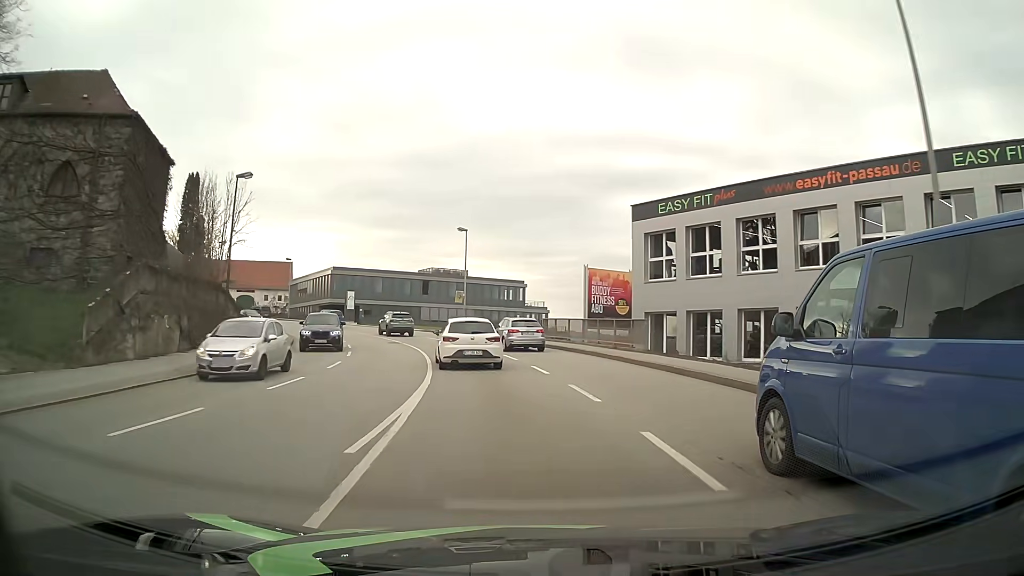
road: tertiary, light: Day
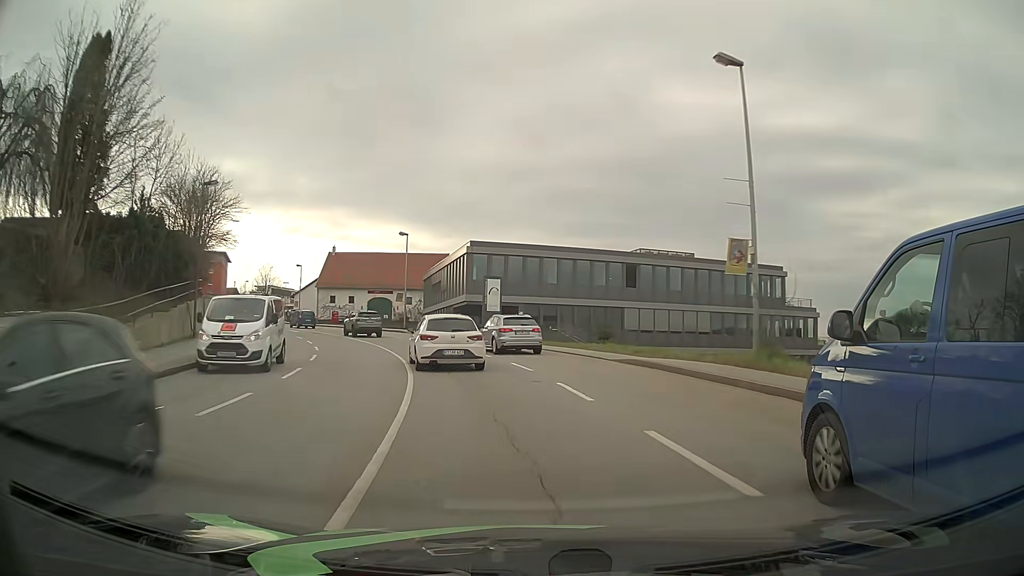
(-5.2, +35.3) m; -18°
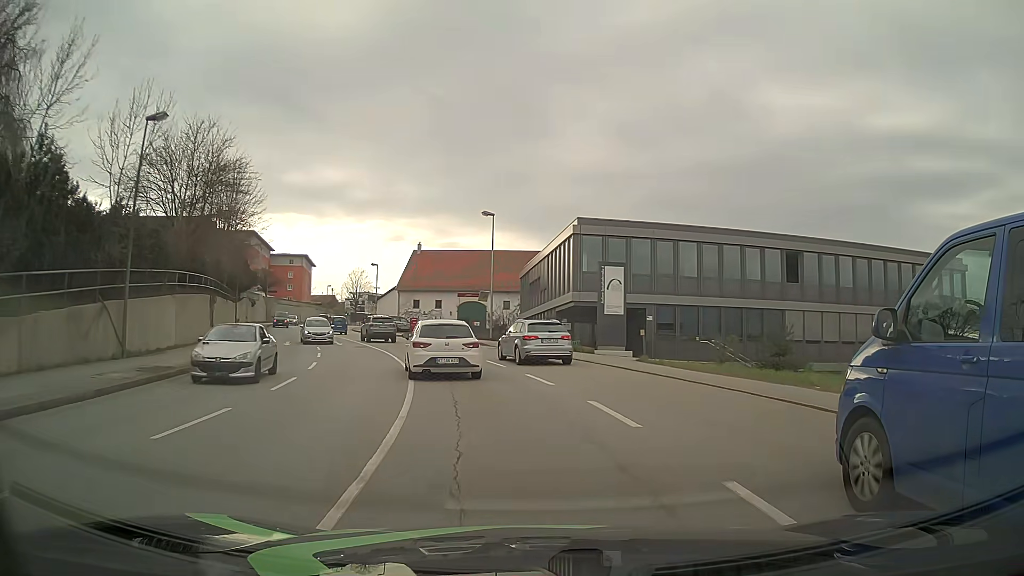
(-1.0, +14.2) m; -9°
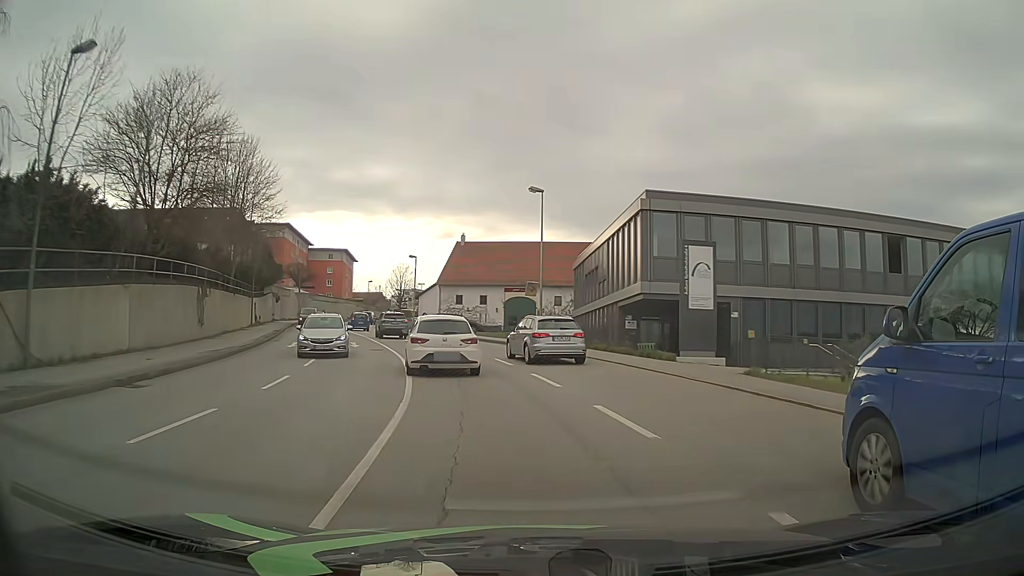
(-0.2, +7.0) m; -3°
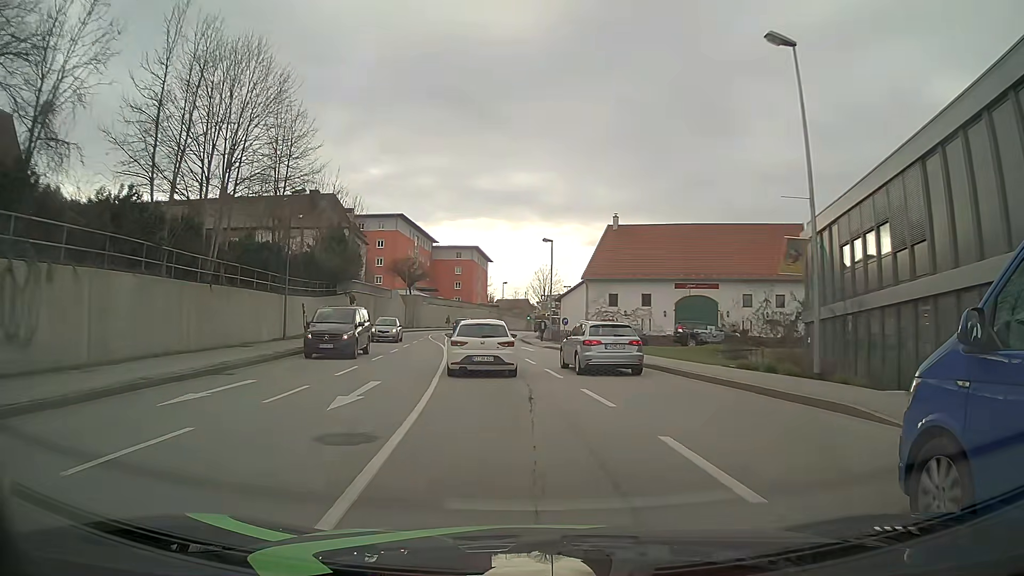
(-2.4, +20.3) m; -13°
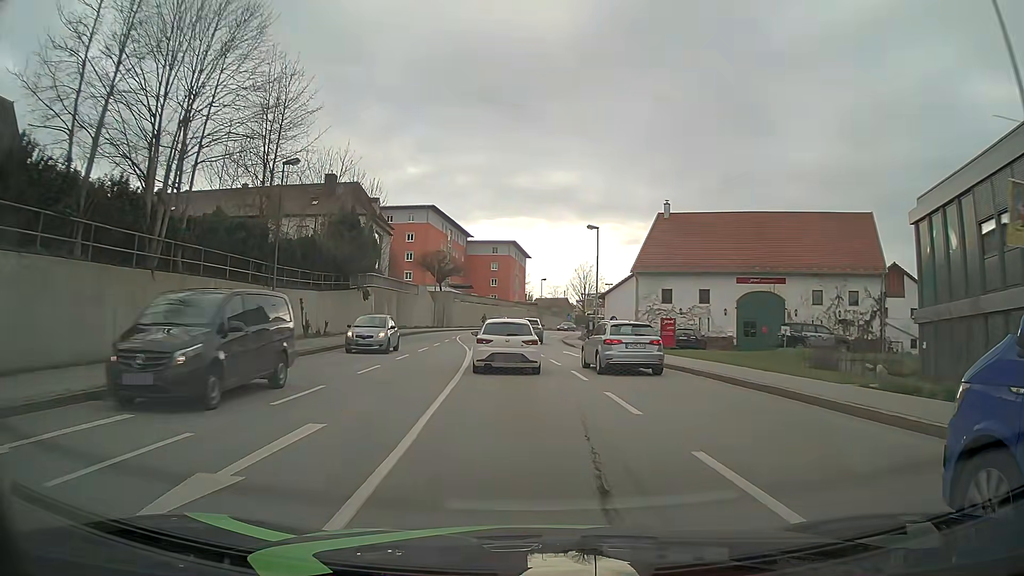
(-0.2, +6.8) m; -3°
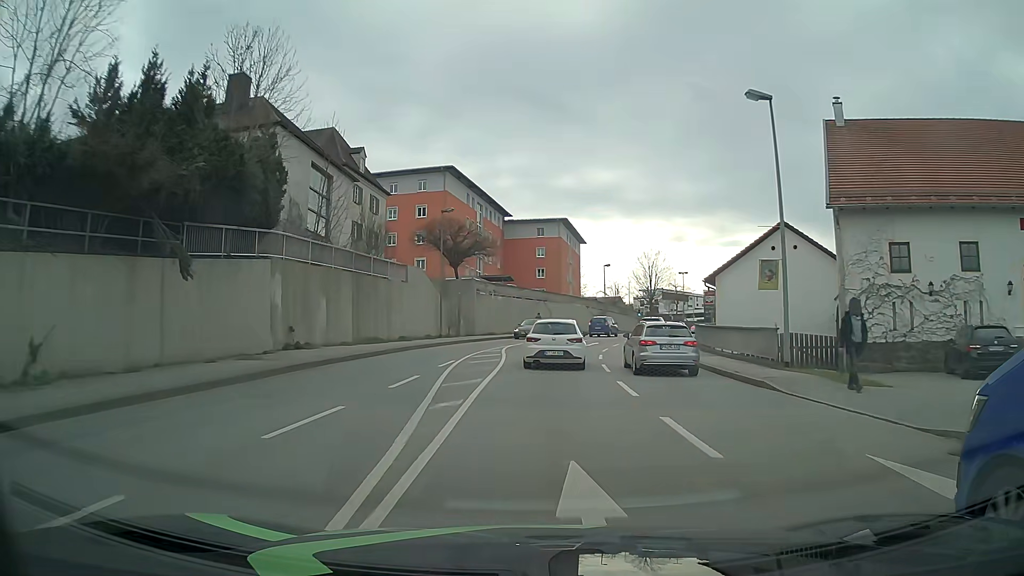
(-1.3, +27.2) m; -4°
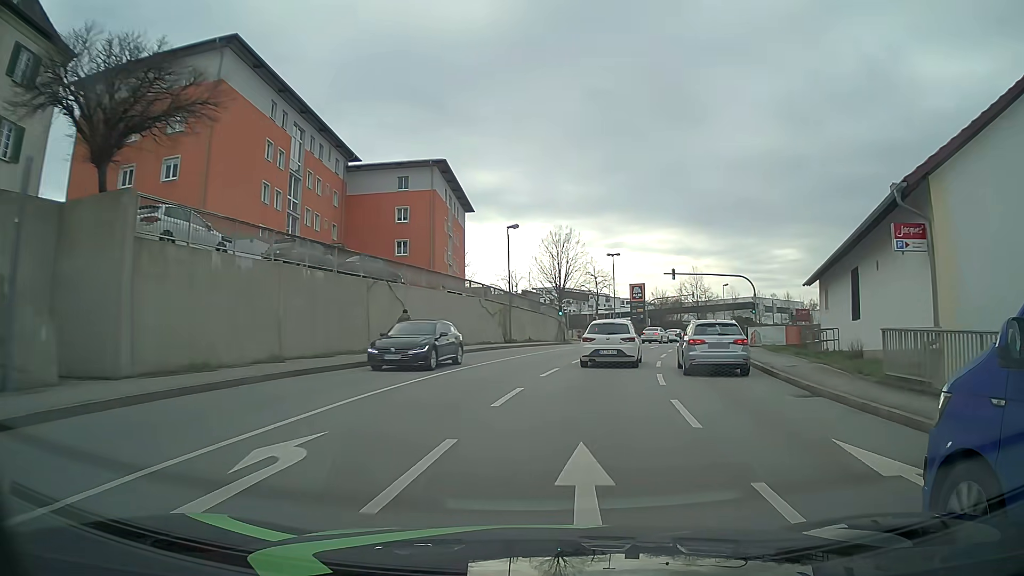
(+1.9, +34.5) m; +10°
(0, +10) (+2, +20) (+4, +30) (+6, +39) (+9, +49) (+13, +58) (+17, +67) (+21, +76) (+27, +85) (+33, +93) m
